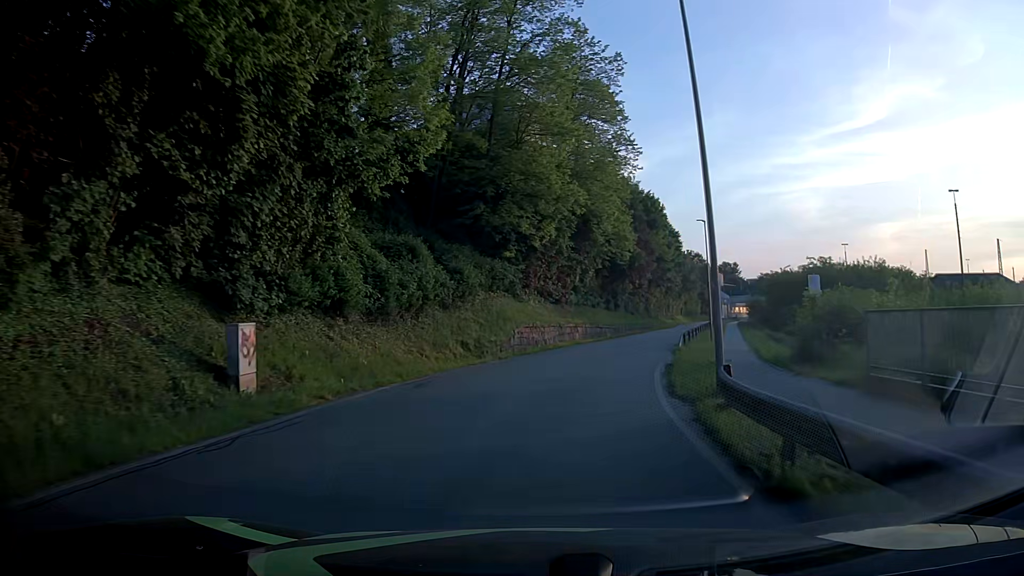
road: residential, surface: asphalt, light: Day
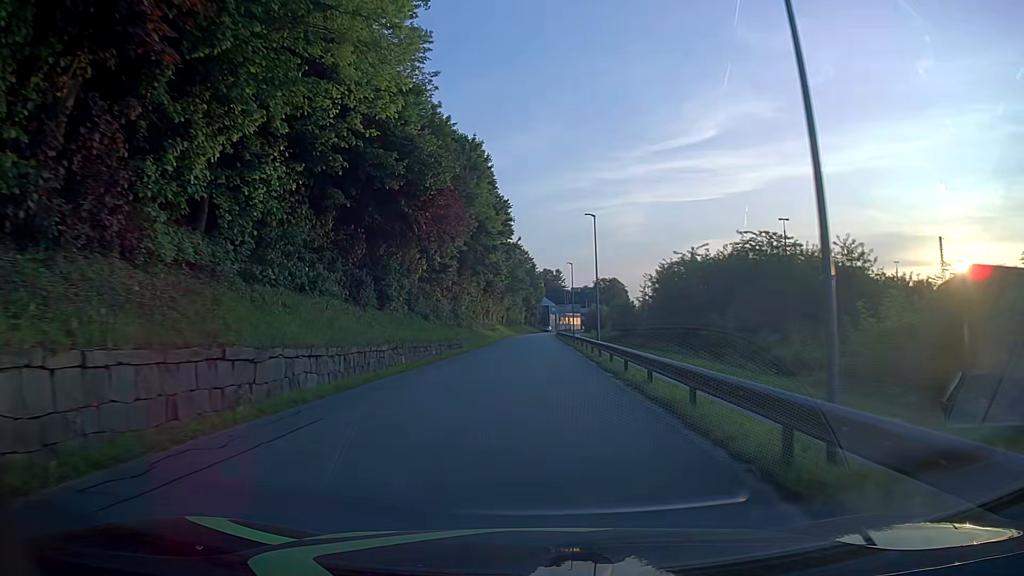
(+6.5, +38.2) m; +16°
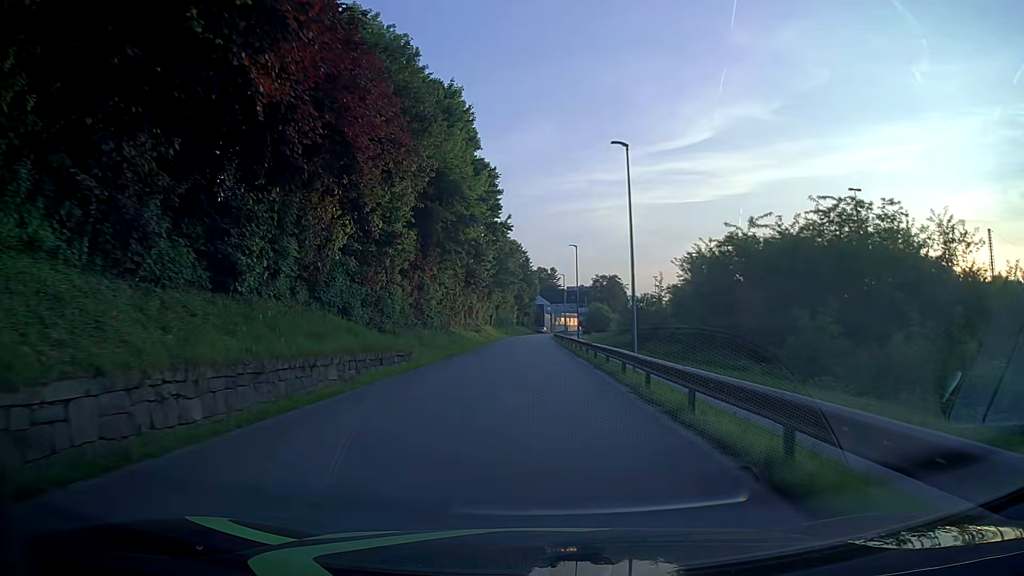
(+0.1, +16.1) m; +1°
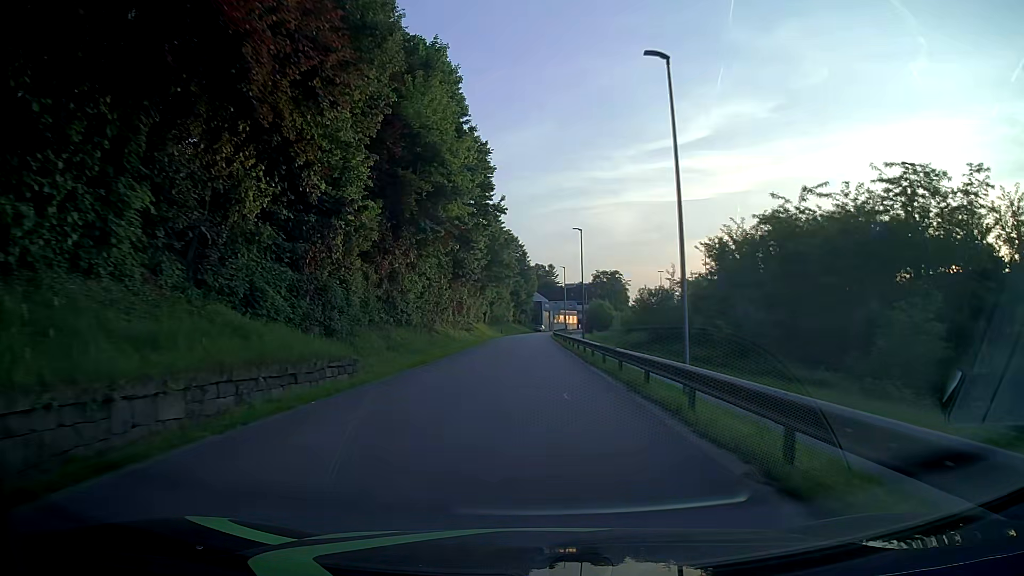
(0.0, +8.2) m; 0°
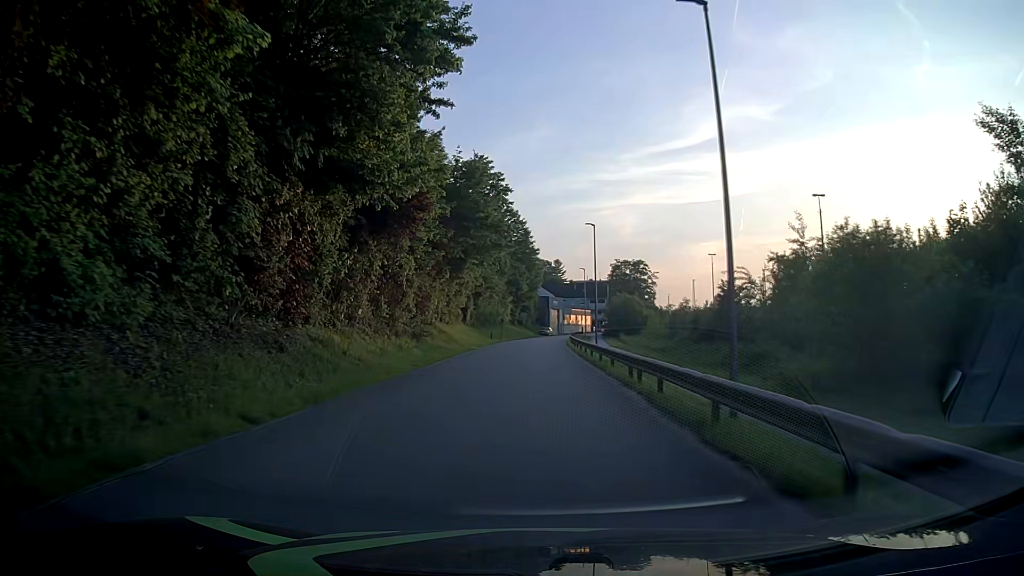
(-0.2, +33.5) m; 0°
